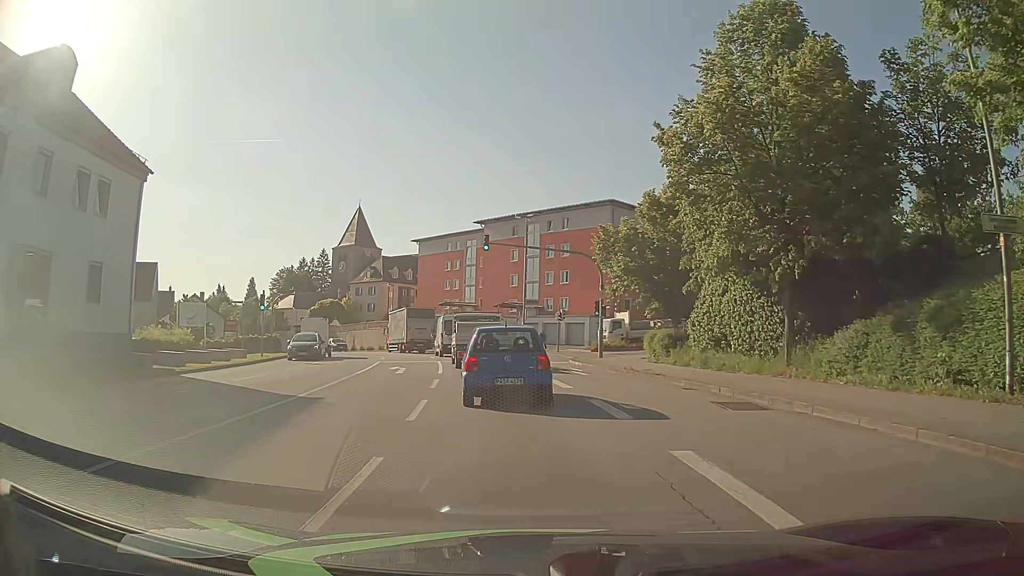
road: tertiary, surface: asphalt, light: Day
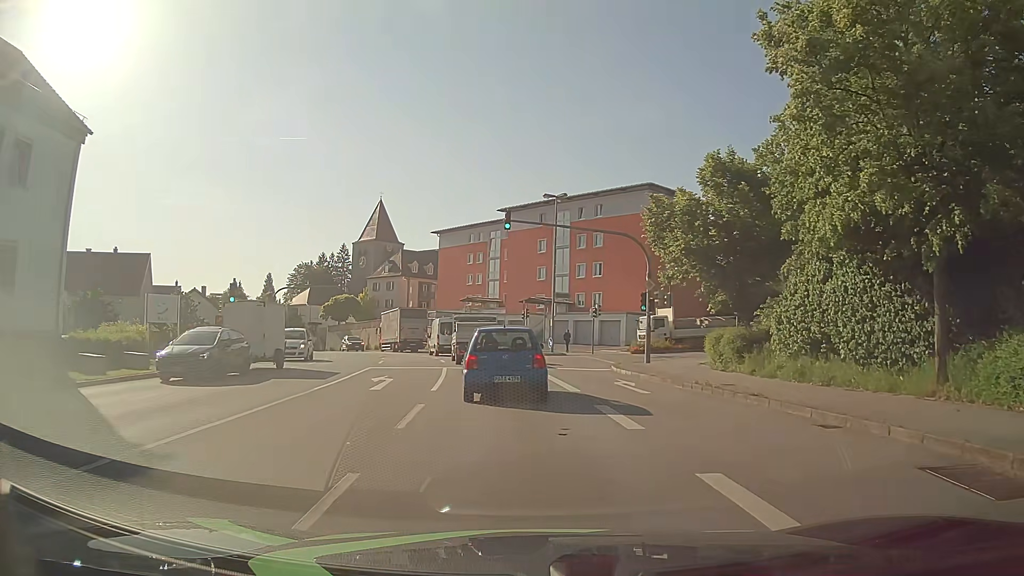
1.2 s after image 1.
(-0.2, +7.1) m; -1°
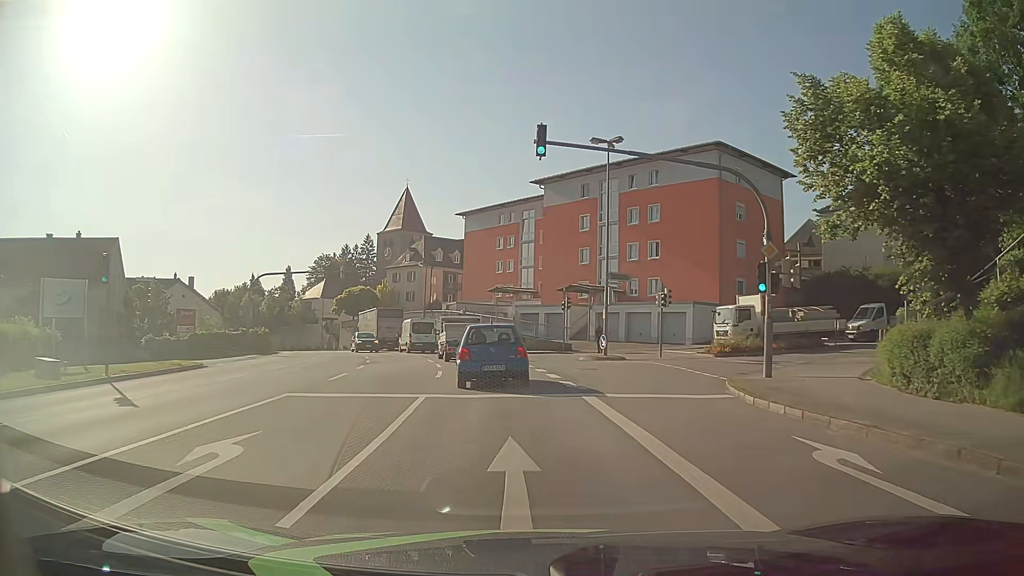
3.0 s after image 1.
(-0.5, +12.1) m; -4°
